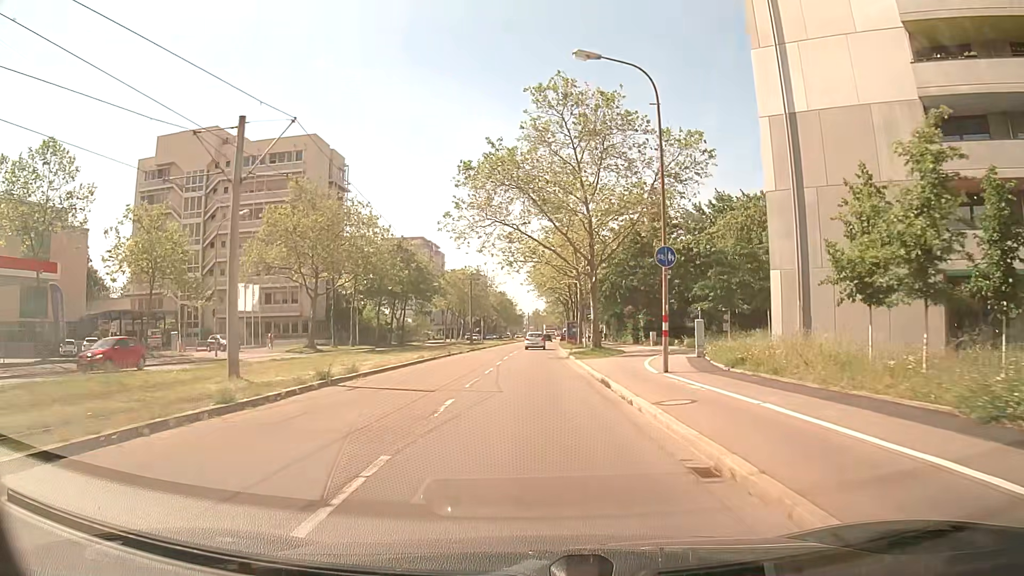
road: tertiary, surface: asphalt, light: Day
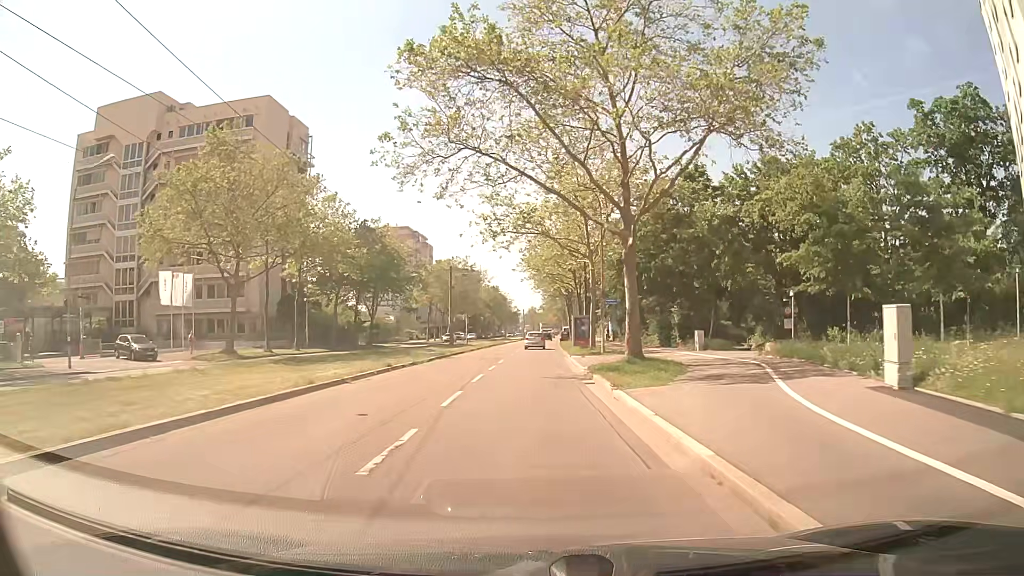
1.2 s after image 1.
(+0.1, +15.6) m; 0°
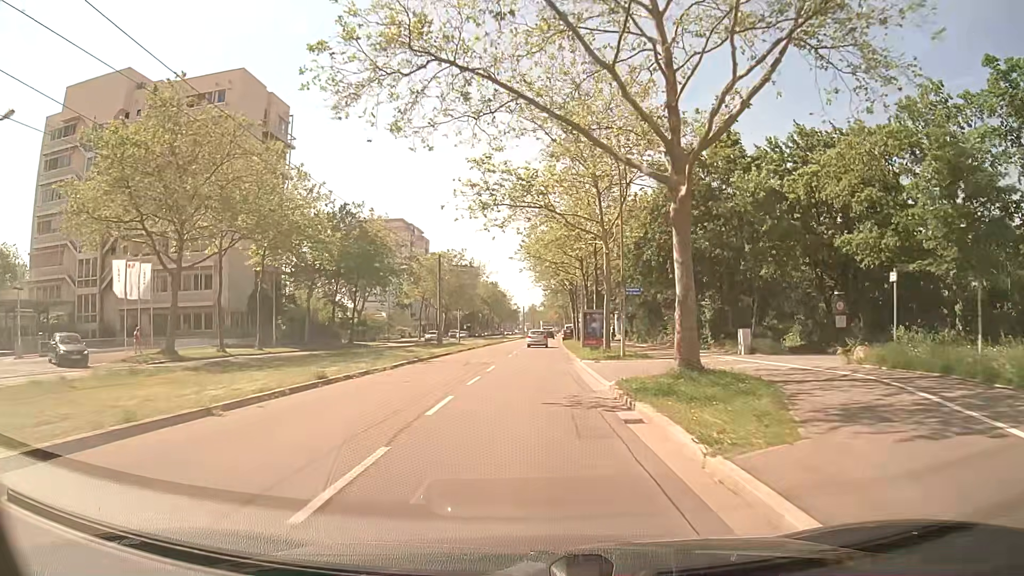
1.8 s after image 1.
(0.0, +7.8) m; 0°
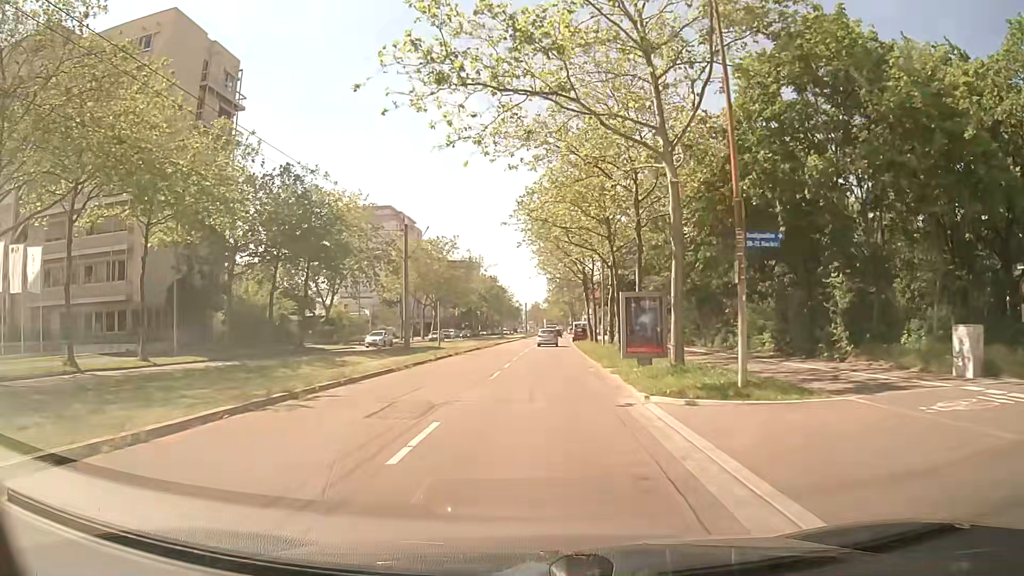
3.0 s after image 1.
(-0.1, +15.6) m; -1°
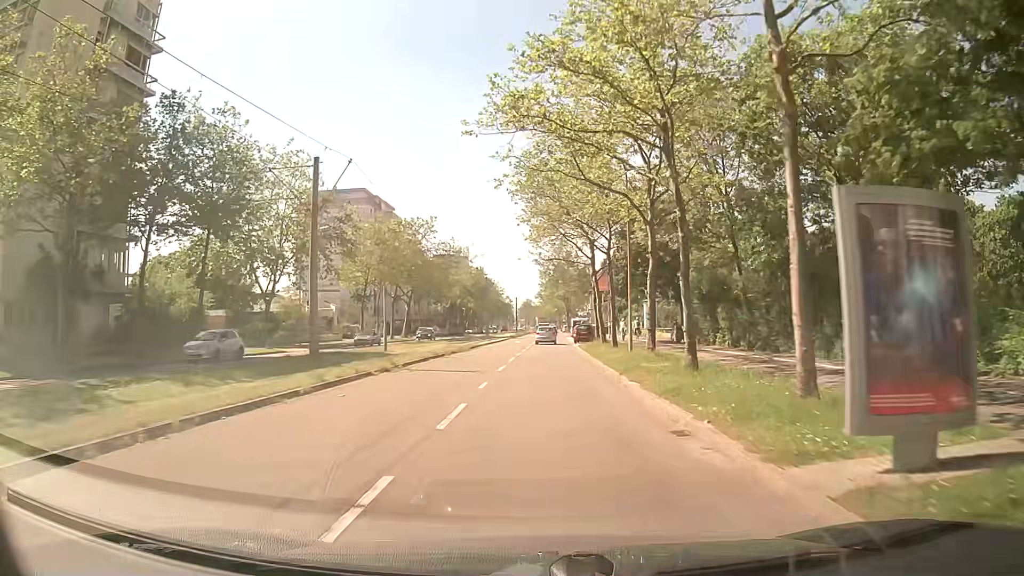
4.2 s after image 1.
(+0.1, +15.7) m; +1°
